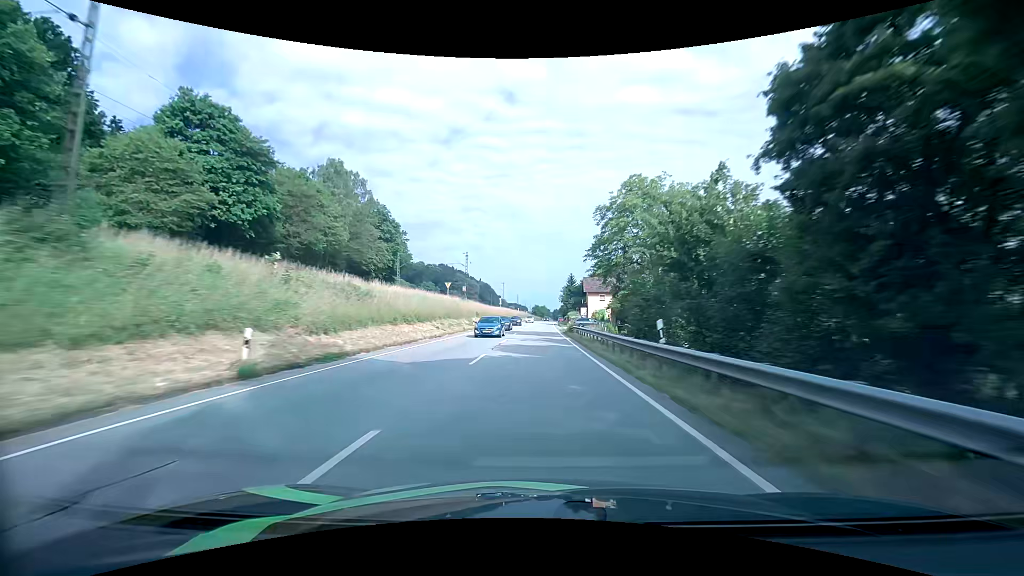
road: primary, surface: asphalt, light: Day
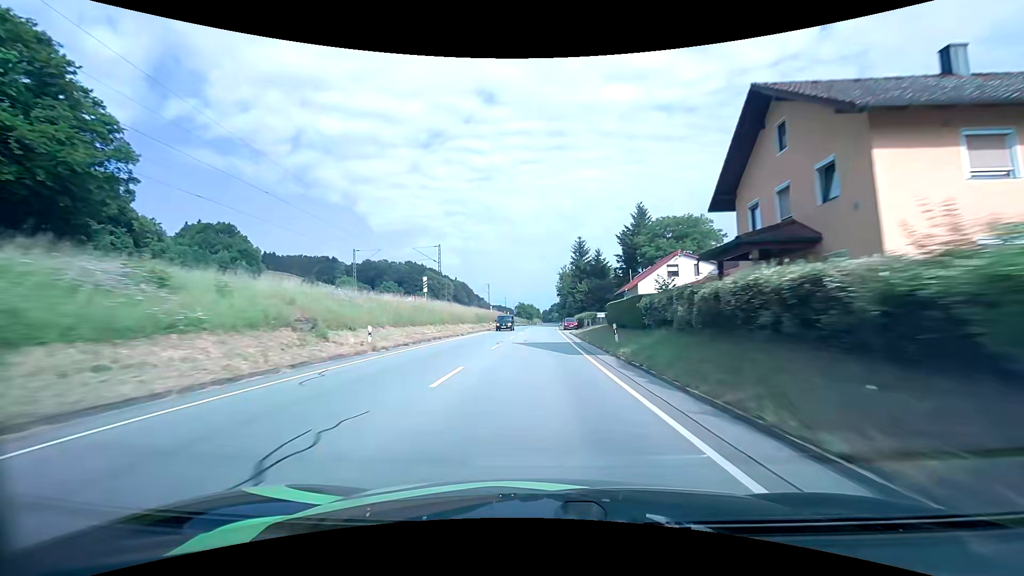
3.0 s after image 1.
(+0.6, +77.9) m; +1°
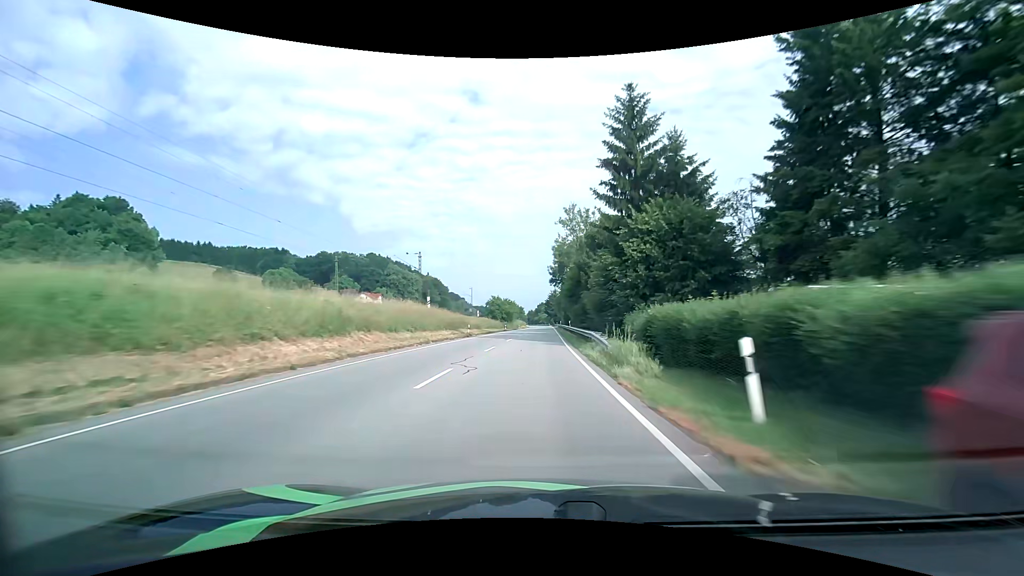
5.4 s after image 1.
(+0.8, +61.1) m; +2°
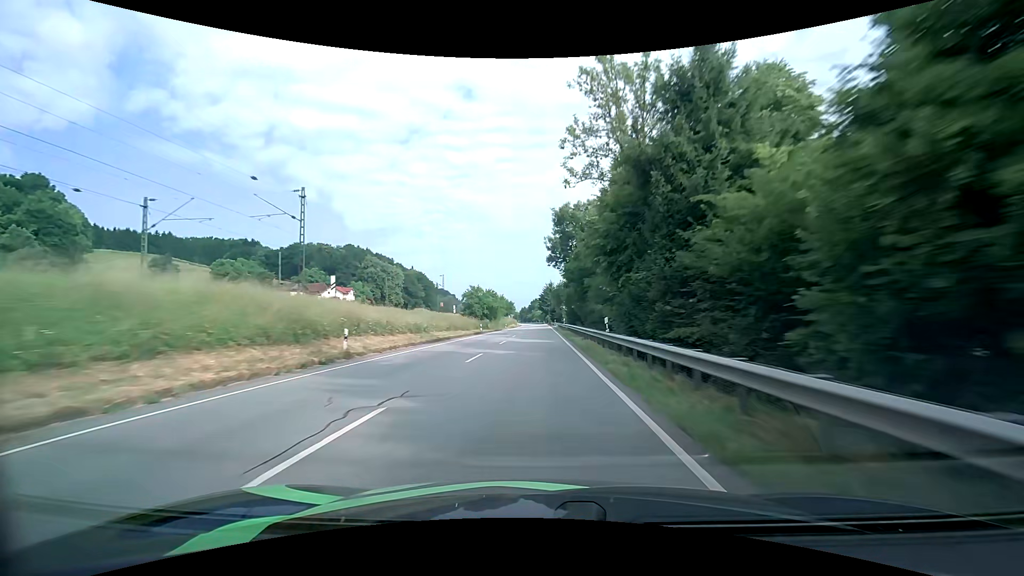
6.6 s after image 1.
(+0.2, +30.6) m; +1°
(0, +10) (0, +20) (0, +30) (0, +40) (0, +50) (0, +60) (0, +70) (0, +80) (0, +90) (0, +100) m
